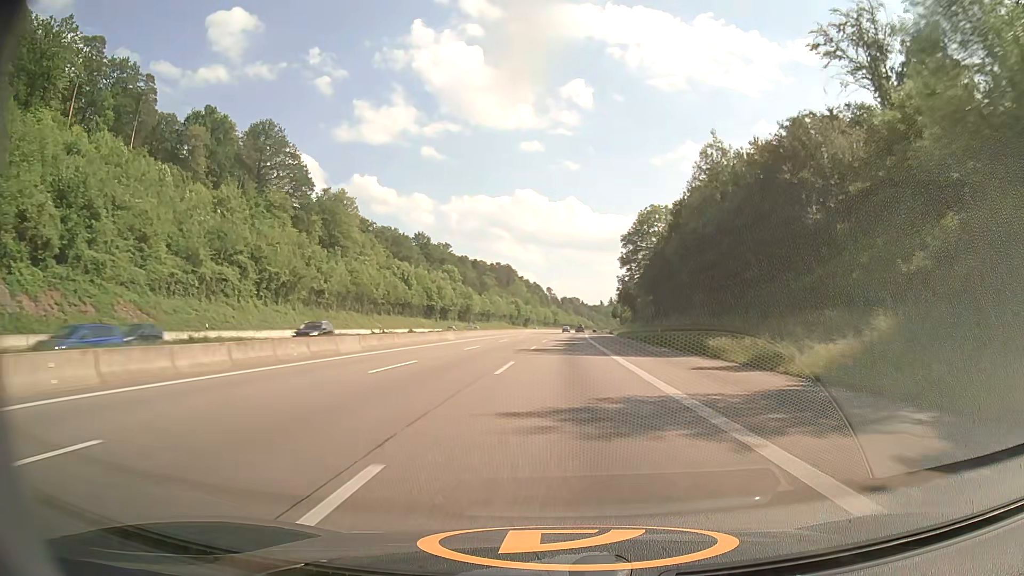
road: motorway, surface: asphalt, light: Day
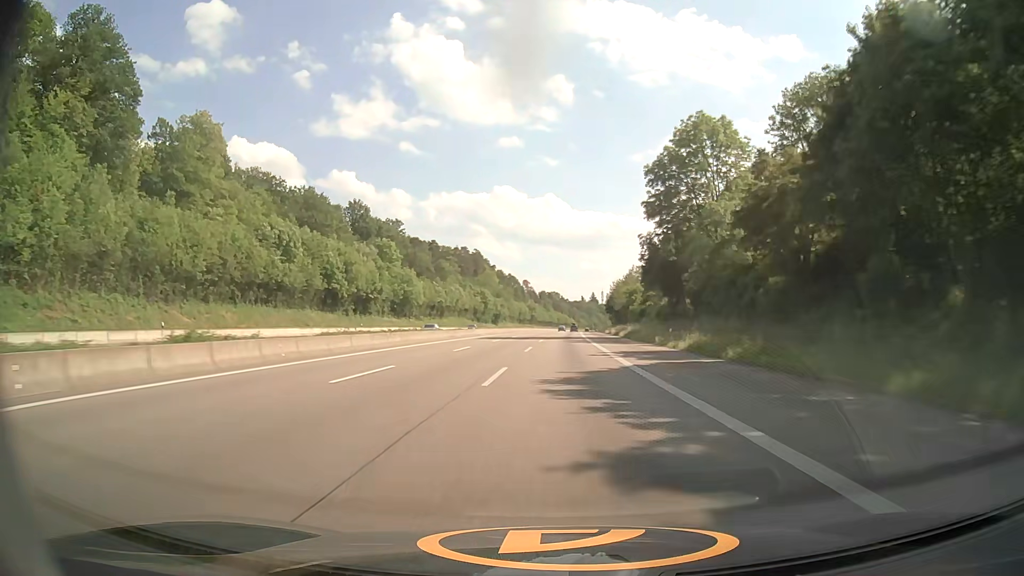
(+0.9, +57.2) m; +2°
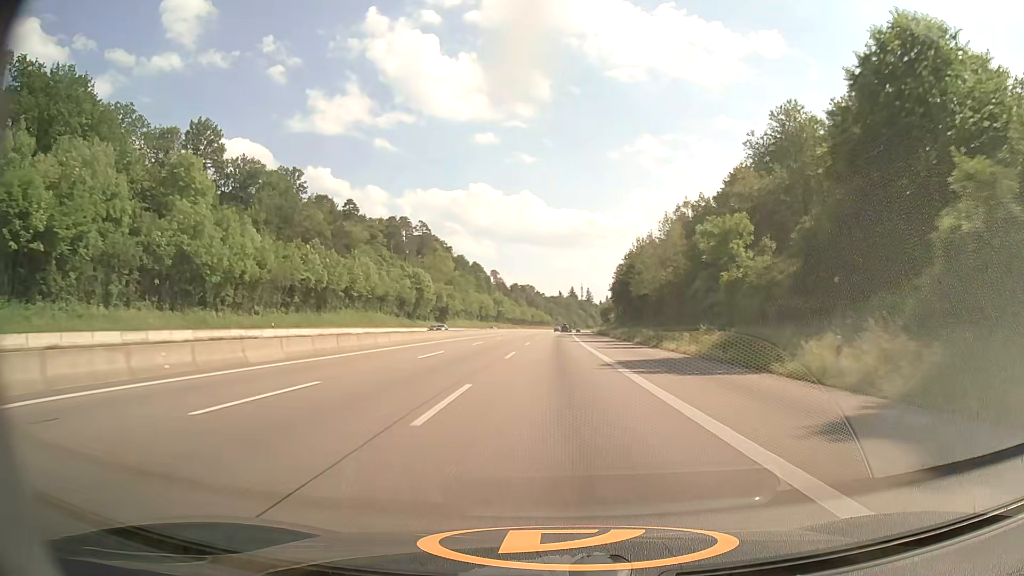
(+1.6, +77.5) m; +2°
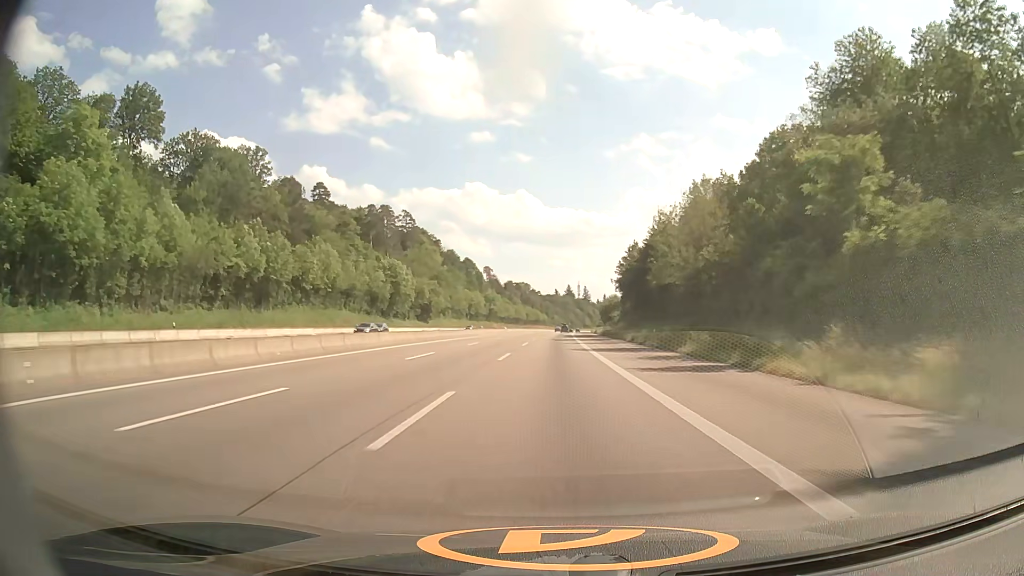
(+0.1, +19.7) m; 0°
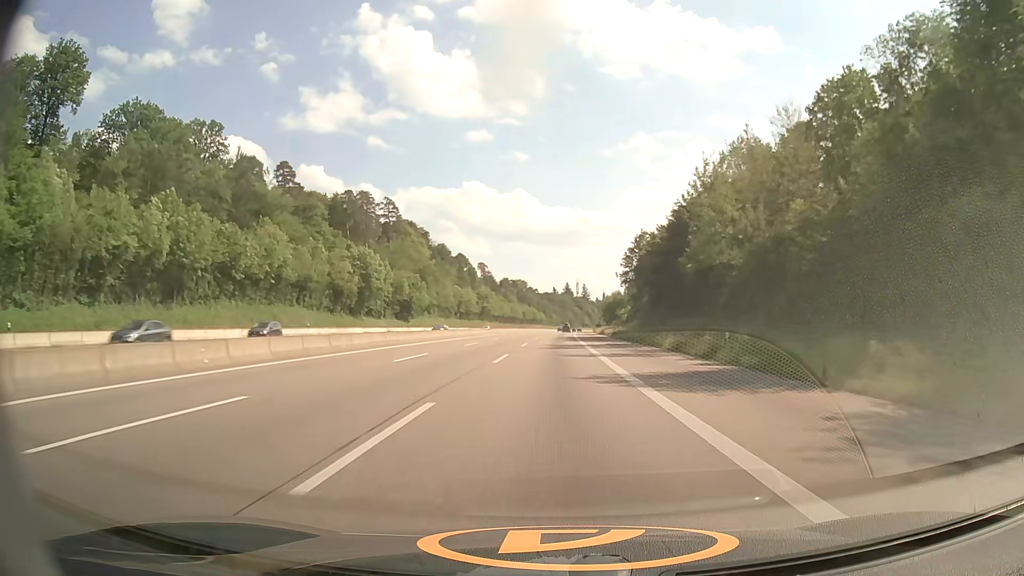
(0.0, +19.8) m; 0°
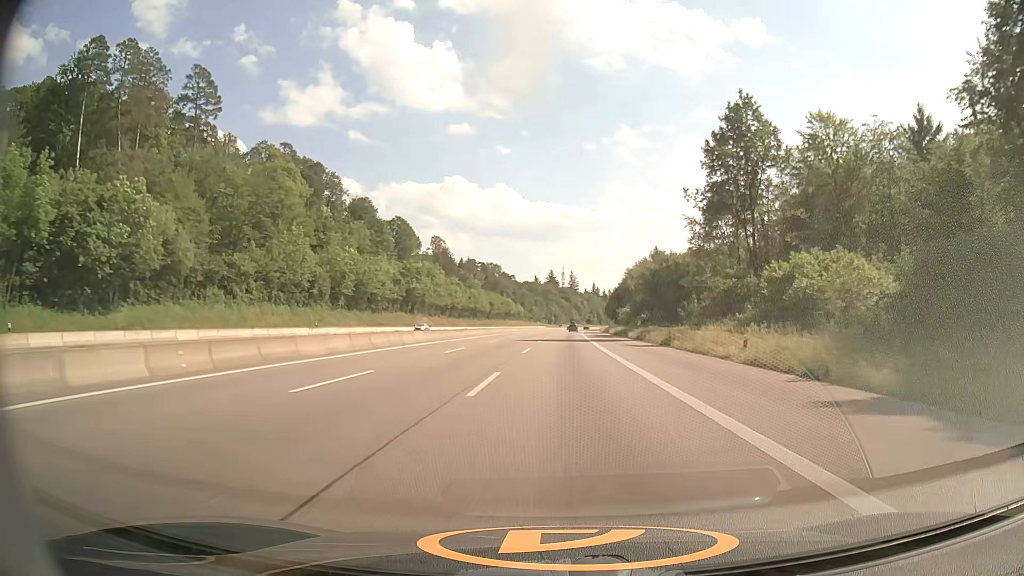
(+1.1, +100.4) m; +1°
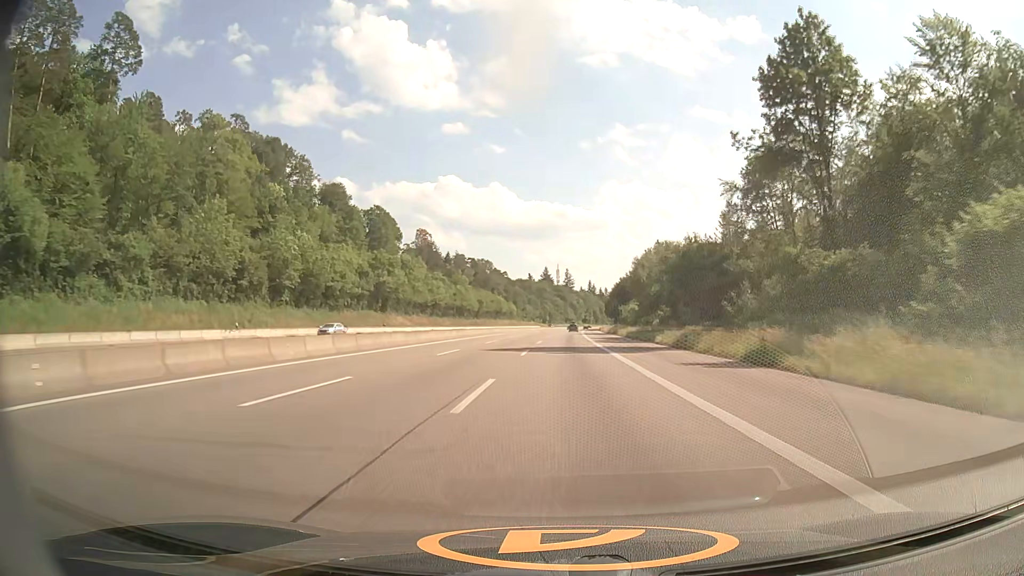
(+0.1, +20.3) m; +1°
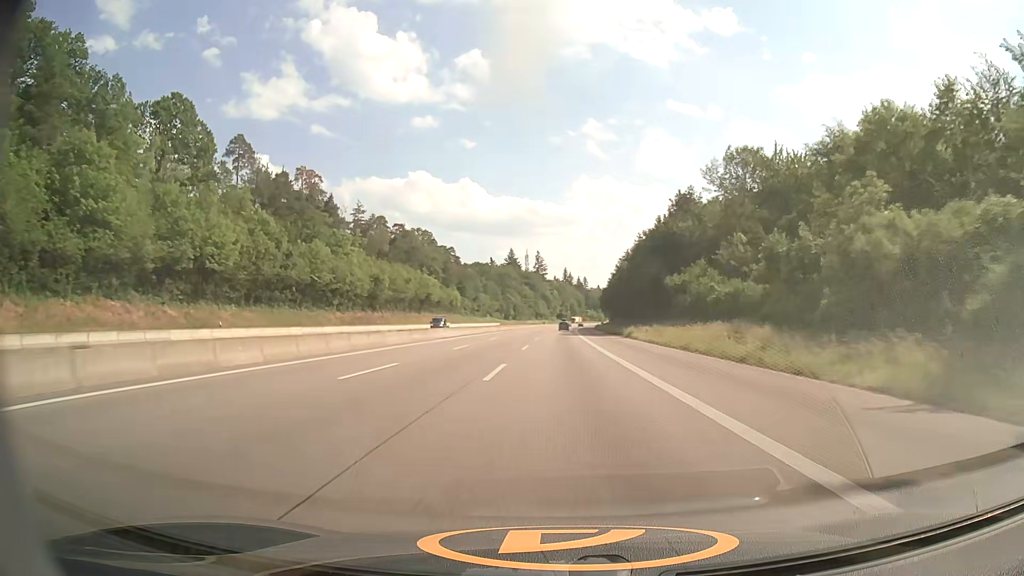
(+2.2, +101.6) m; +3°
(0, +10) (0, +20) (0, +30) (0, +40) (0, +50) (+1, +60) (+1, +70) (+1, +80) (+1, +90) (+2, +100) m
